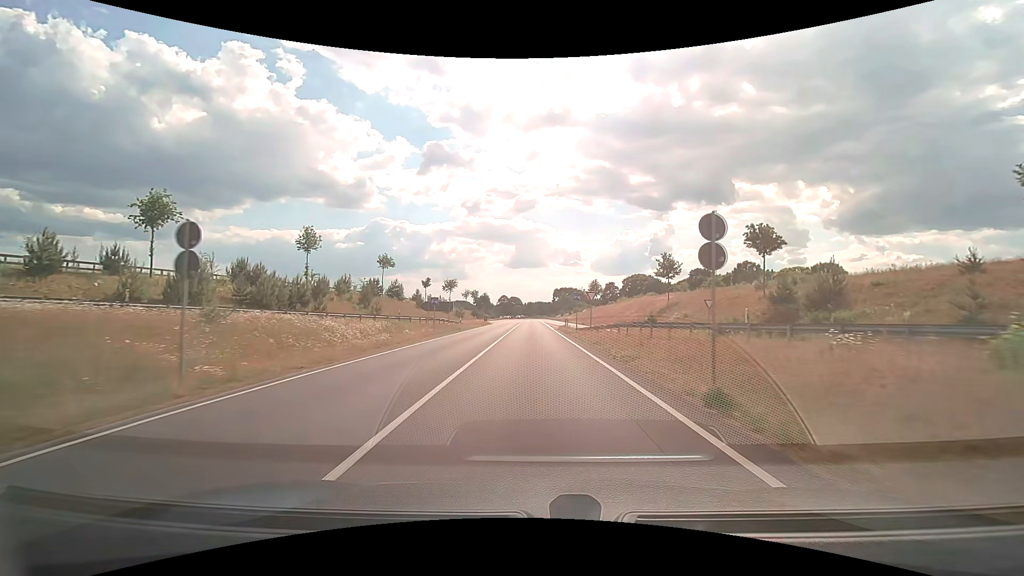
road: trunk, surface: asphalt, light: Day
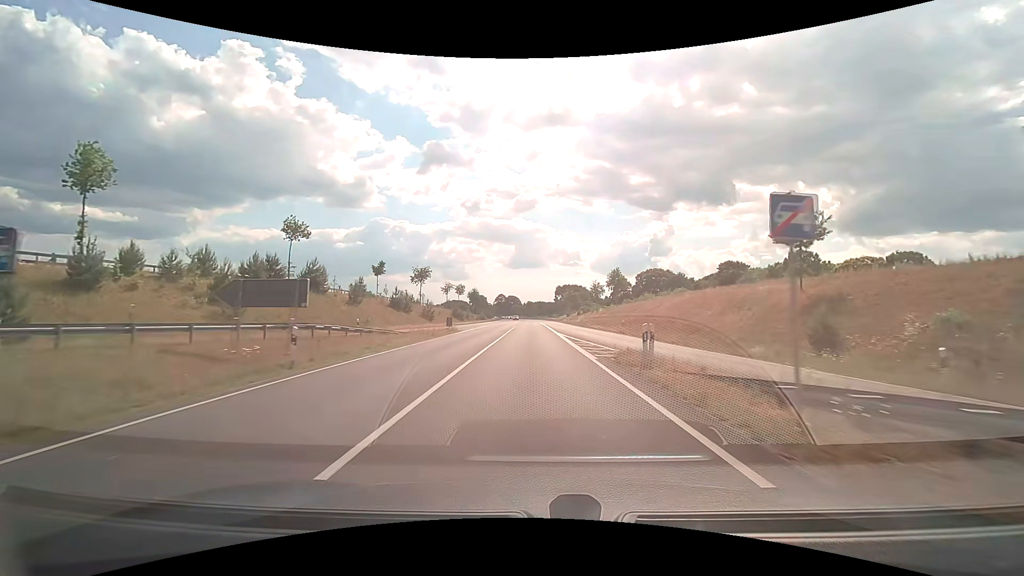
(-0.1, +31.1) m; 0°
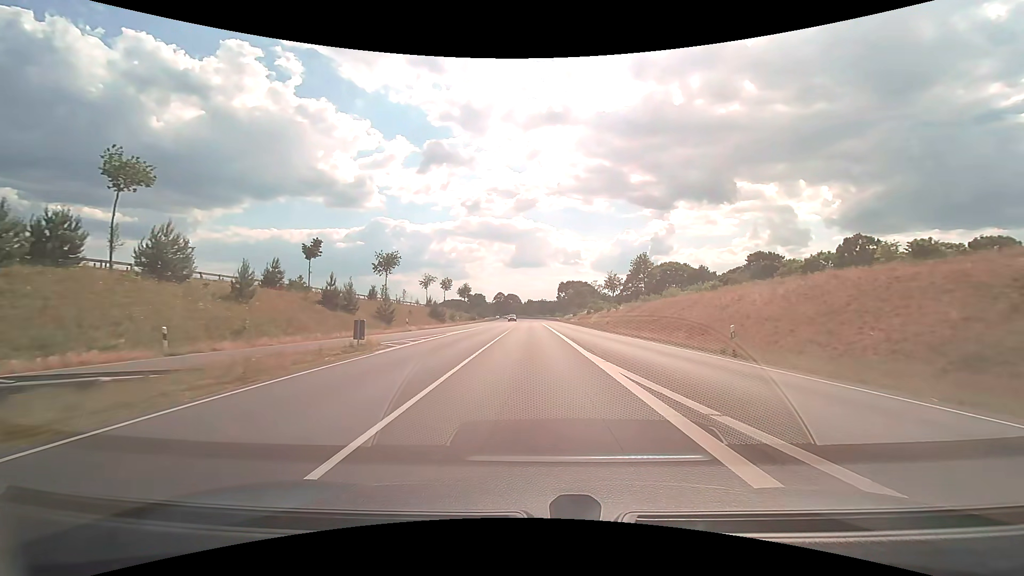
(0.0, +21.3) m; 0°
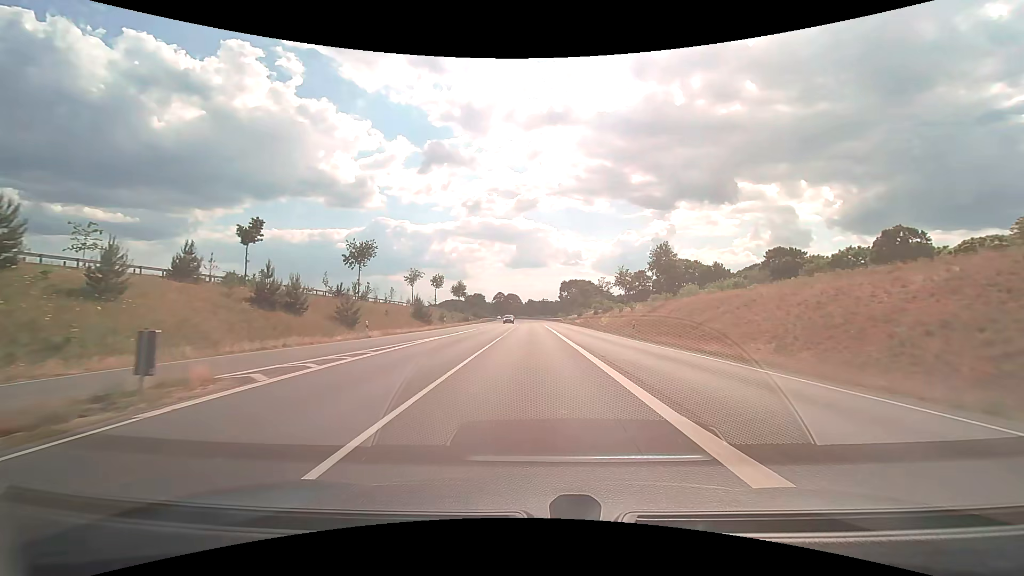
(0.0, +10.8) m; 0°
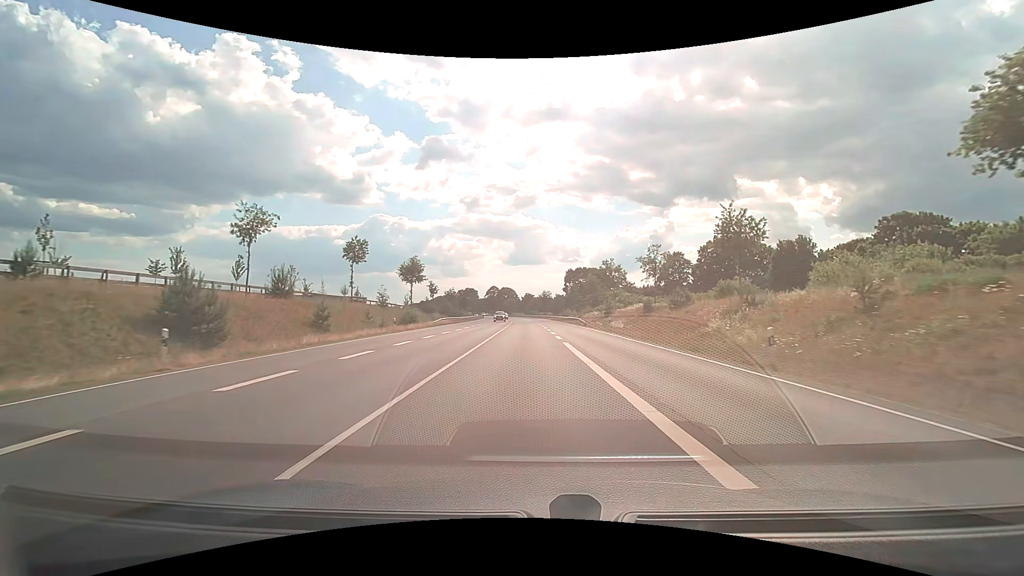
(0.0, +43.9) m; 0°
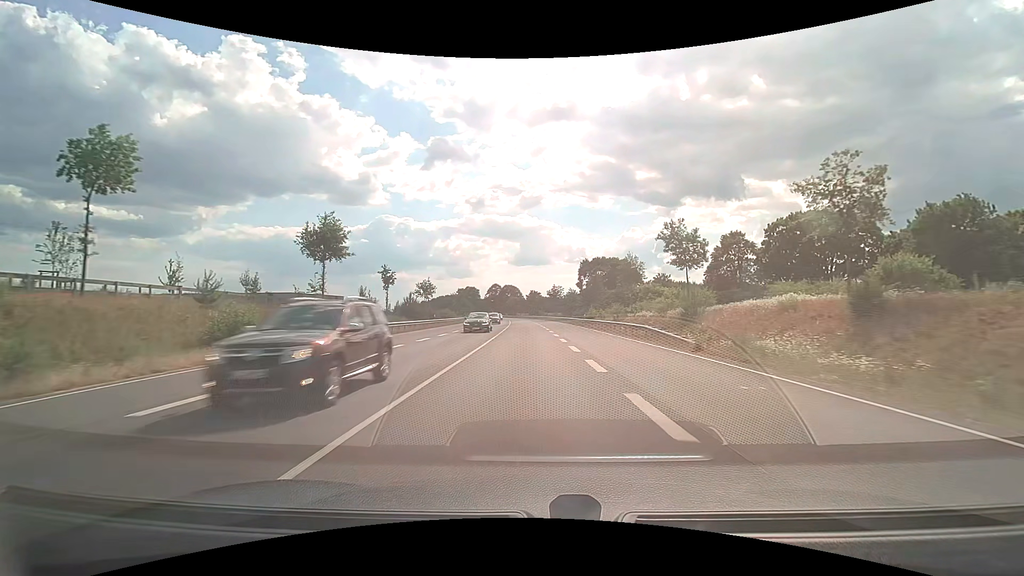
(-0.3, +32.4) m; -1°
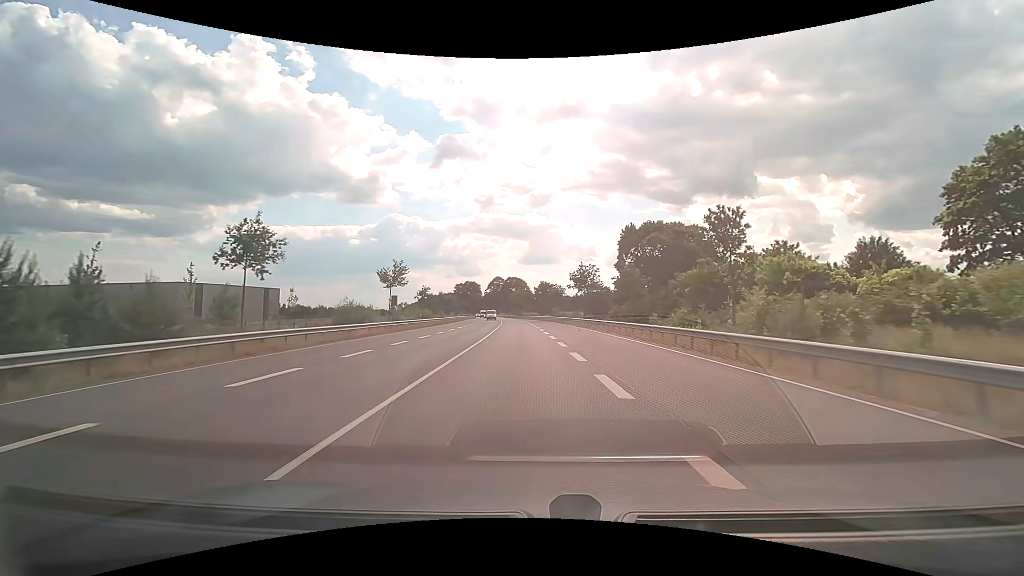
(-0.4, +52.0) m; -1°
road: primary
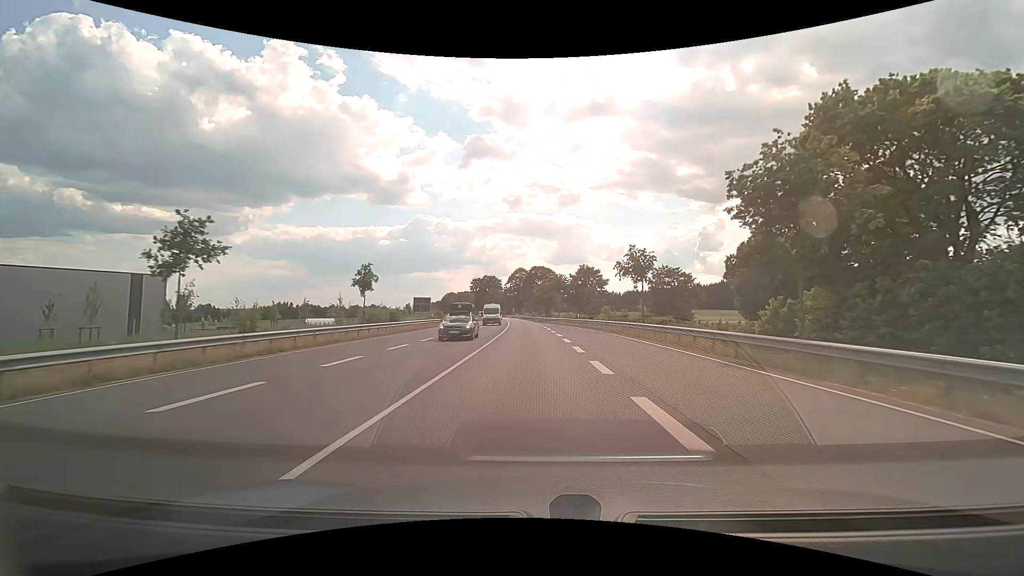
(-1.2, +51.0) m; -3°
(0, +10) (0, +20) (0, +30) (-1, +40) (-1, +50) (-1, +60) (-2, +70) (-2, +80) (-3, +90) (-4, +100) m
